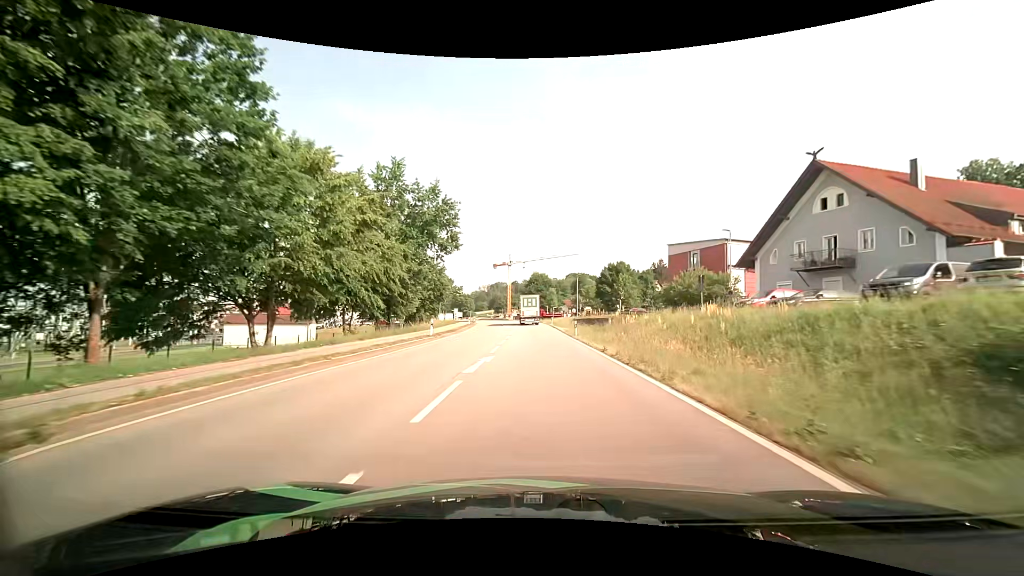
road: primary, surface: asphalt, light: Day
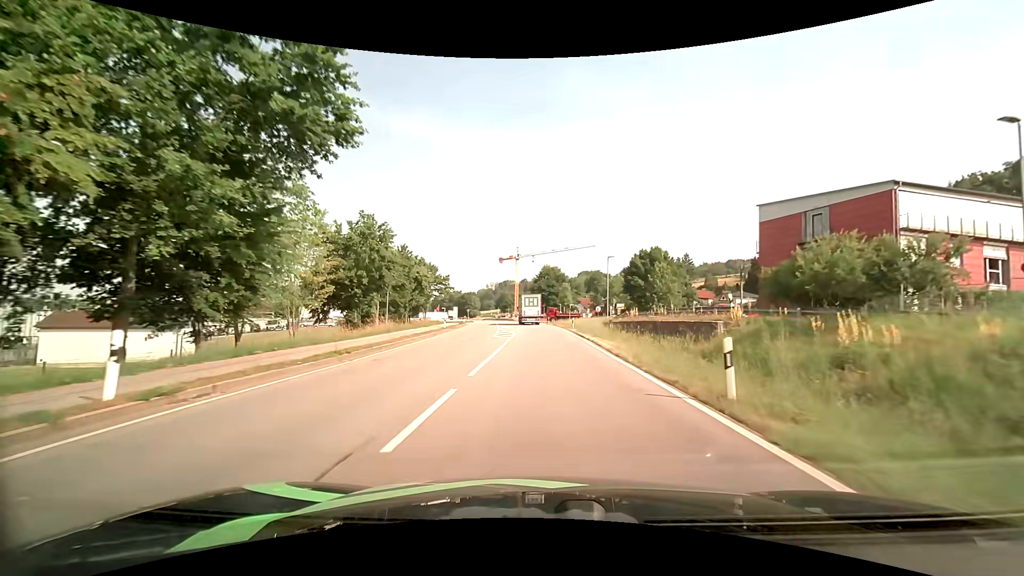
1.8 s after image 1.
(-0.2, +25.3) m; -1°
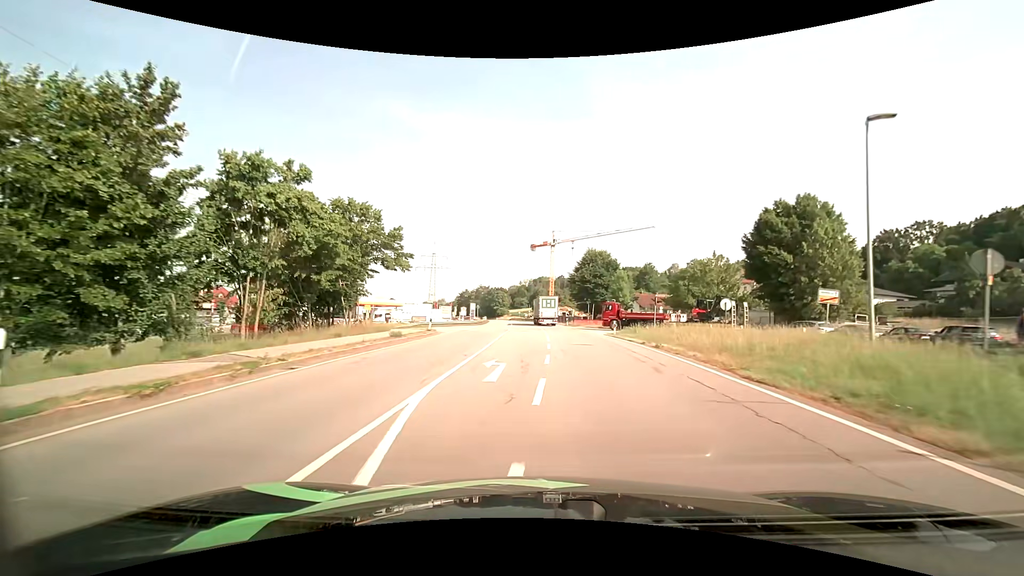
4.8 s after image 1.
(-1.1, +40.3) m; -4°
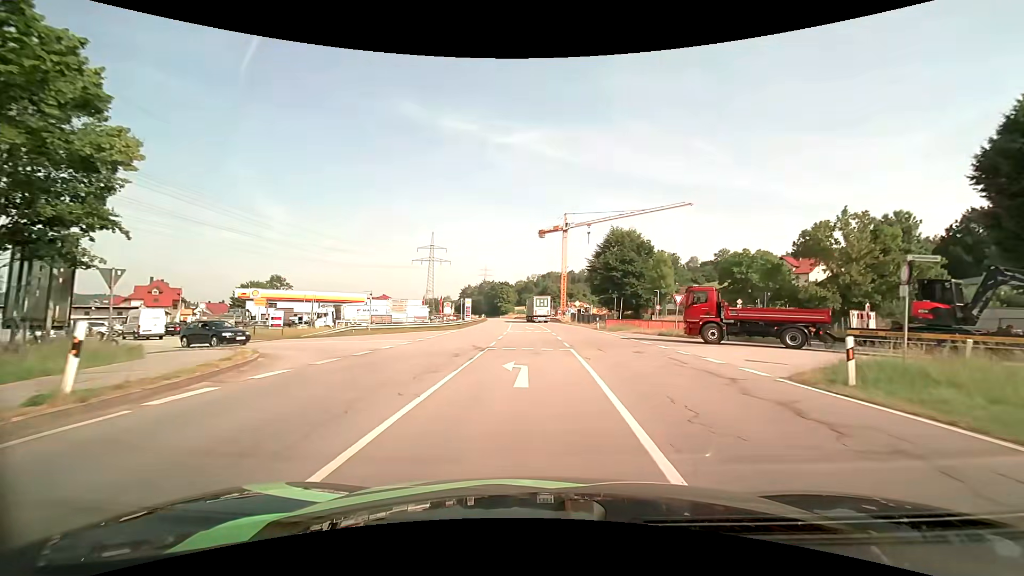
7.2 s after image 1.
(-0.3, +26.1) m; -1°
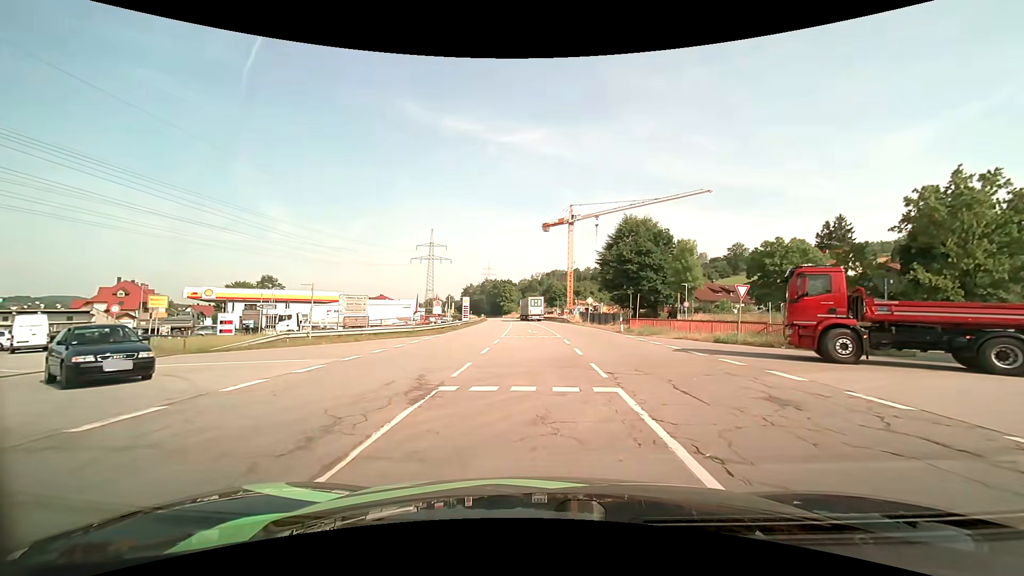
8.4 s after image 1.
(0.0, +10.2) m; -1°
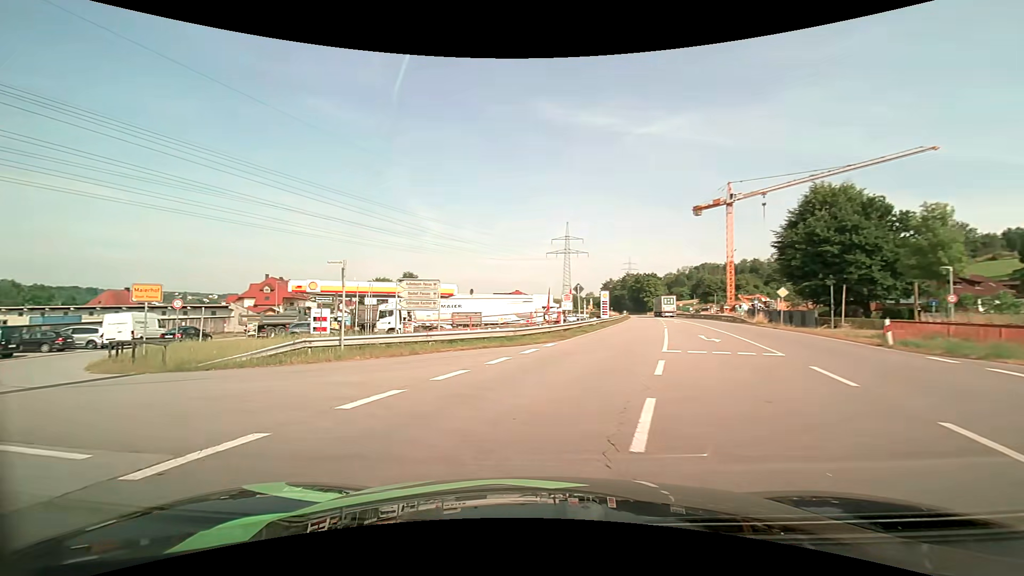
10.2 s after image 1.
(-0.9, +12.1) m; -17°
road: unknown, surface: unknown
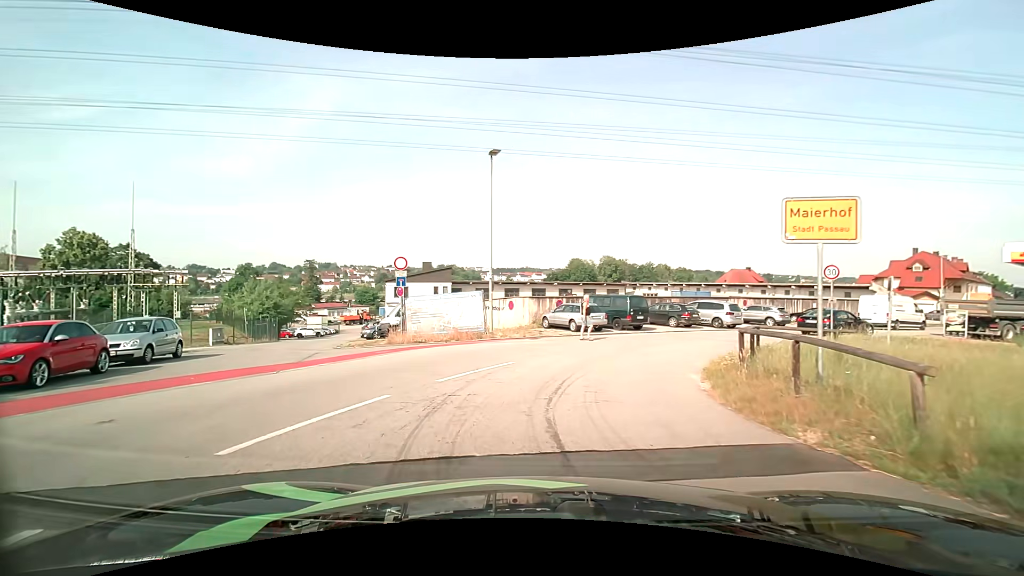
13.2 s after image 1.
(-7.6, +11.6) m; -62°
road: residential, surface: asphalt
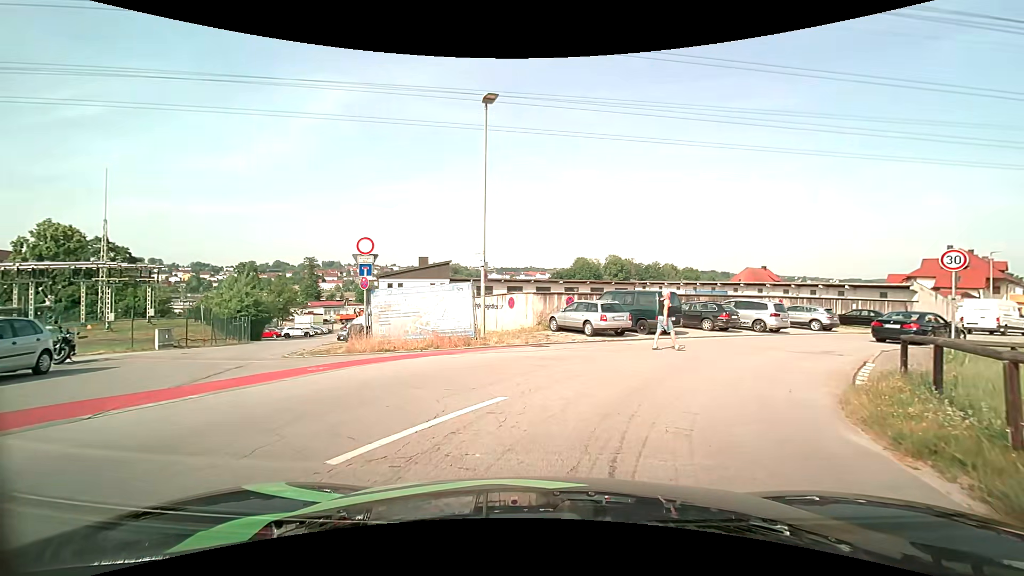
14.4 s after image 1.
(-0.1, +5.1) m; 0°
(+1, +10) (+7, +18) (+15, +25) (+22, +31) (+30, +37) (+38, +44) (+45, +50) (+53, +57) (+60, +64) (+67, +71) m
